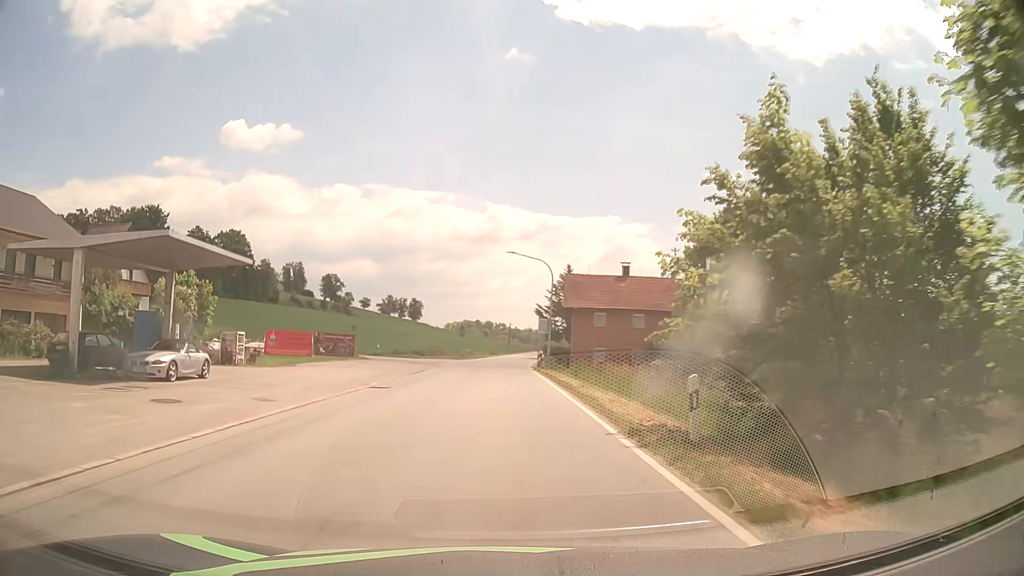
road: secondary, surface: asphalt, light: Day
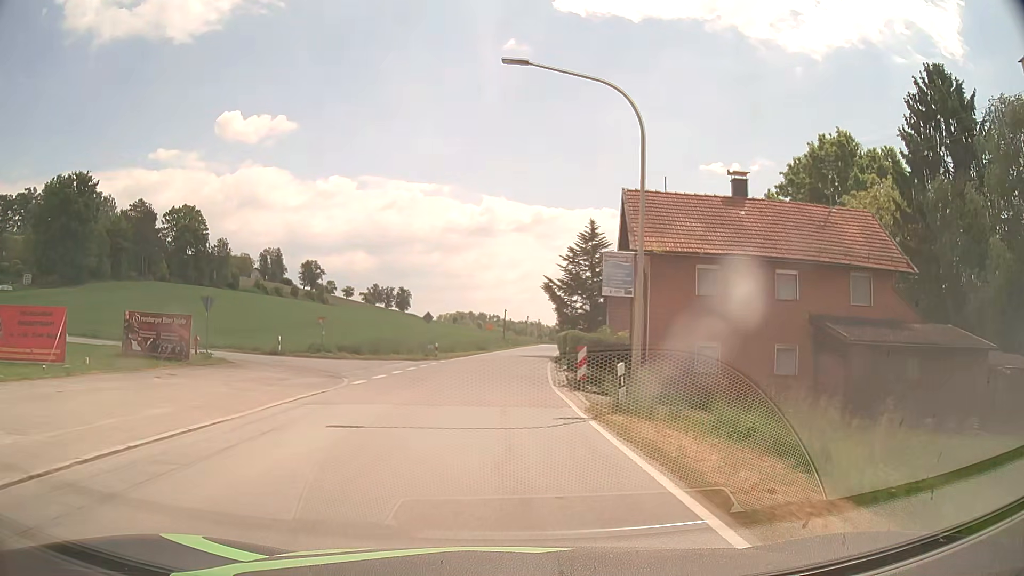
(+0.1, +28.3) m; +1°
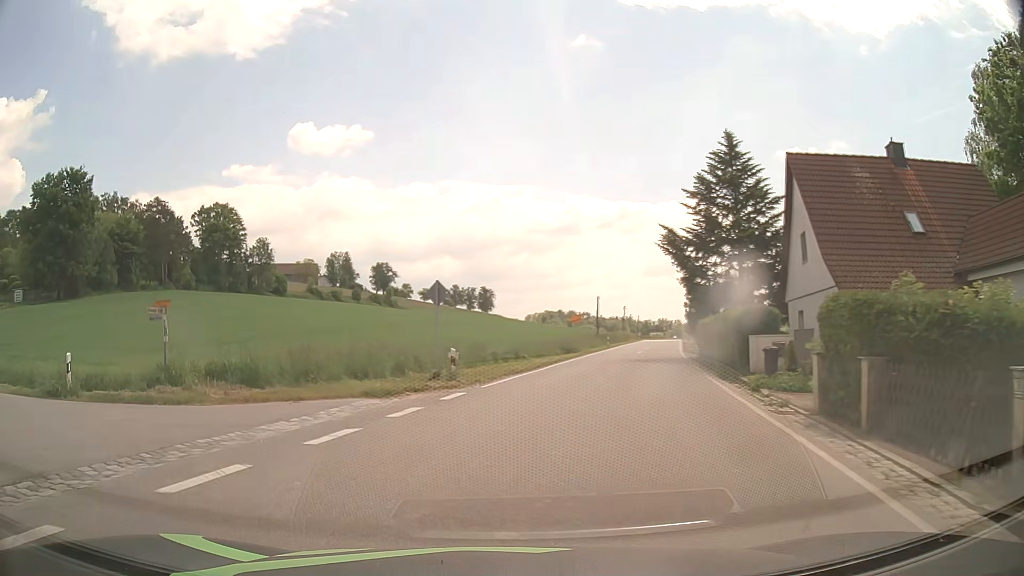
(-0.2, +24.0) m; -7°
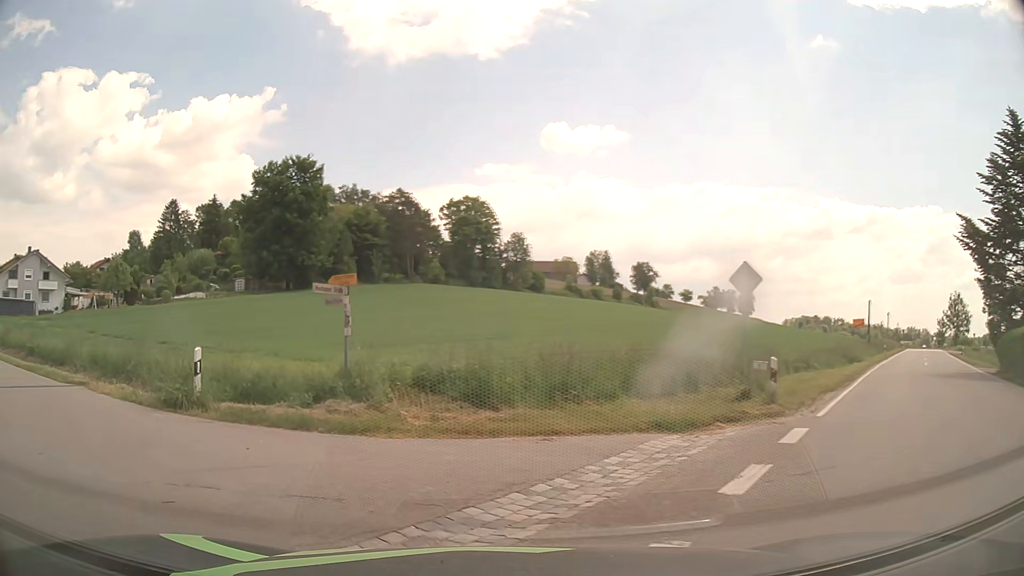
(-1.0, +5.4) m; -22°
